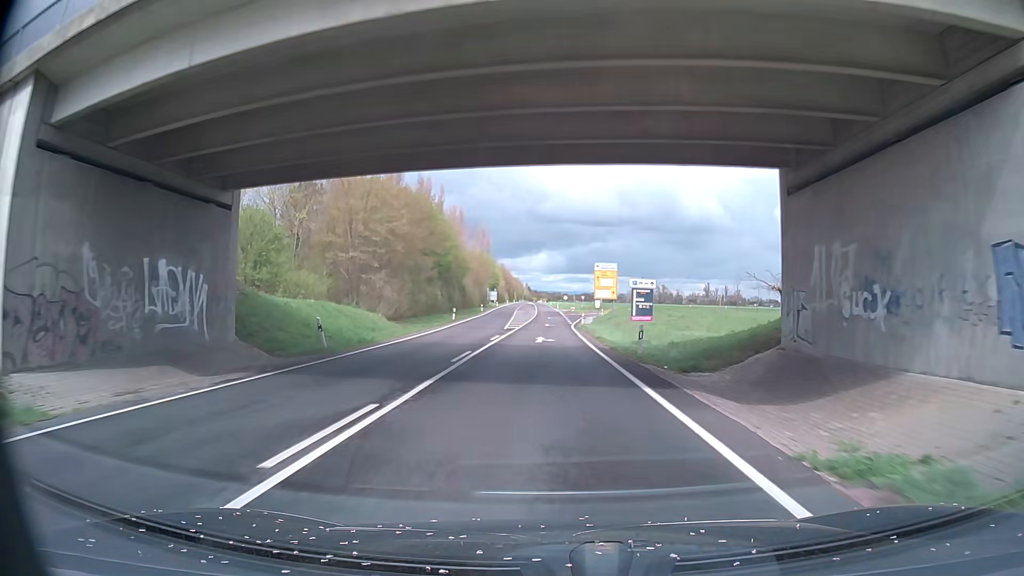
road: secondary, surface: asphalt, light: Day
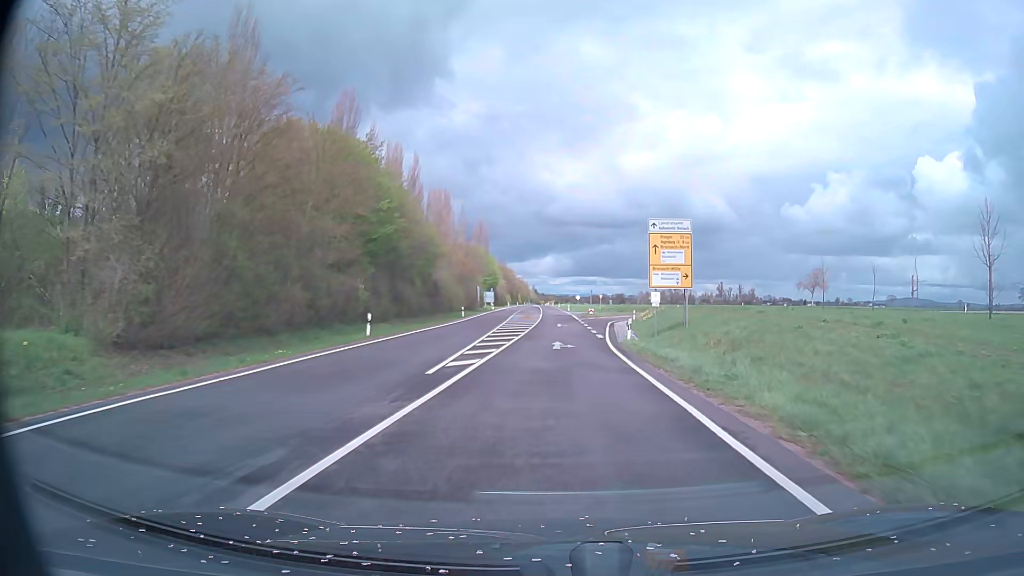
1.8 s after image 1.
(-0.6, +29.3) m; 0°
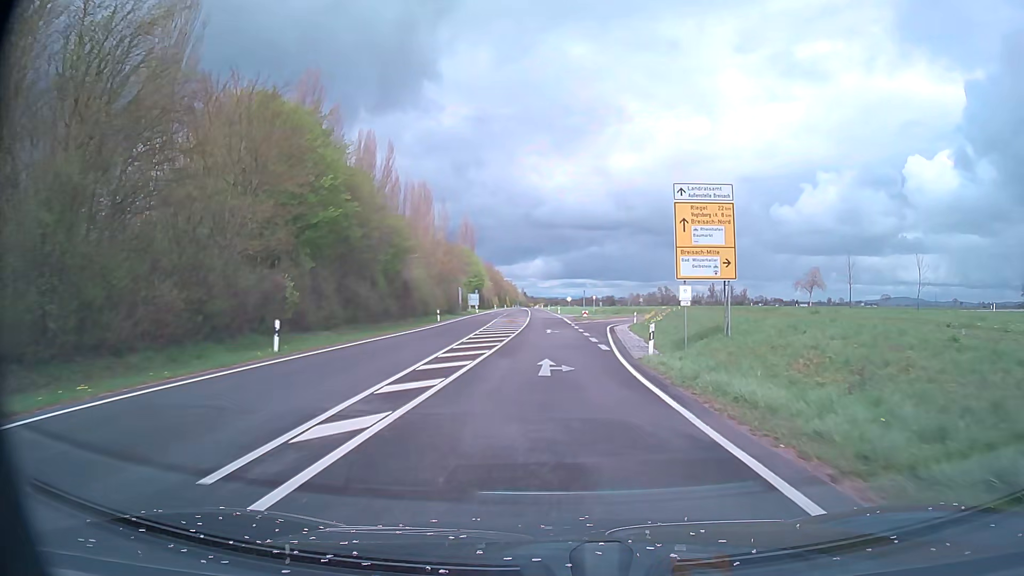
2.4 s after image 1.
(0.0, +9.0) m; +1°
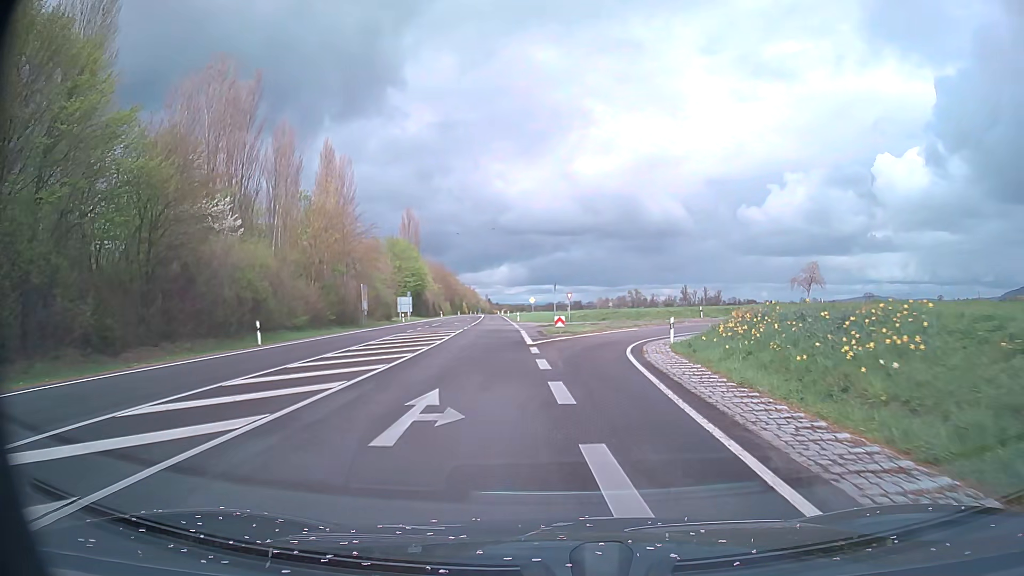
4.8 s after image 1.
(+1.0, +32.4) m; +3°
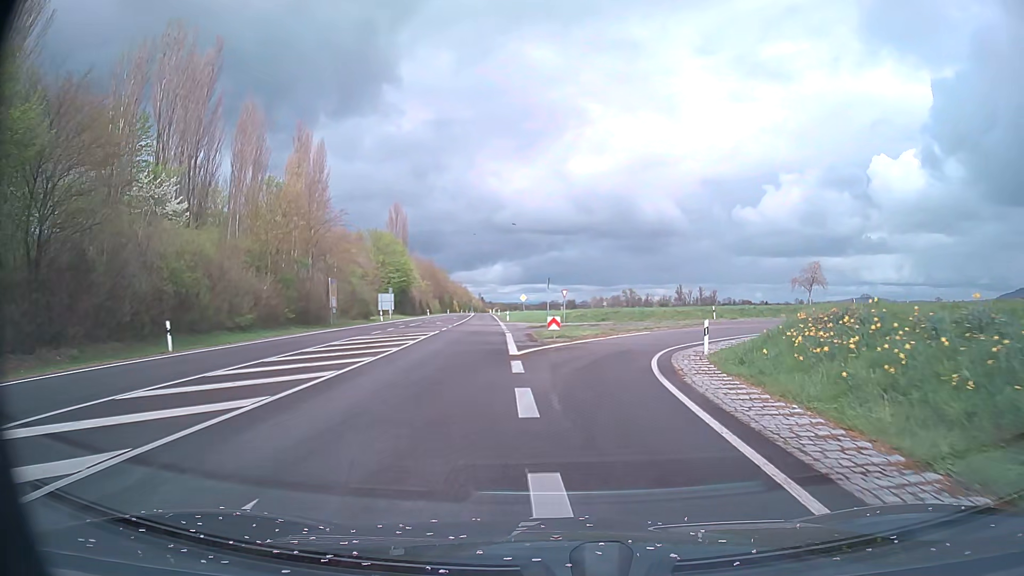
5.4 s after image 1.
(0.0, +7.2) m; +1°
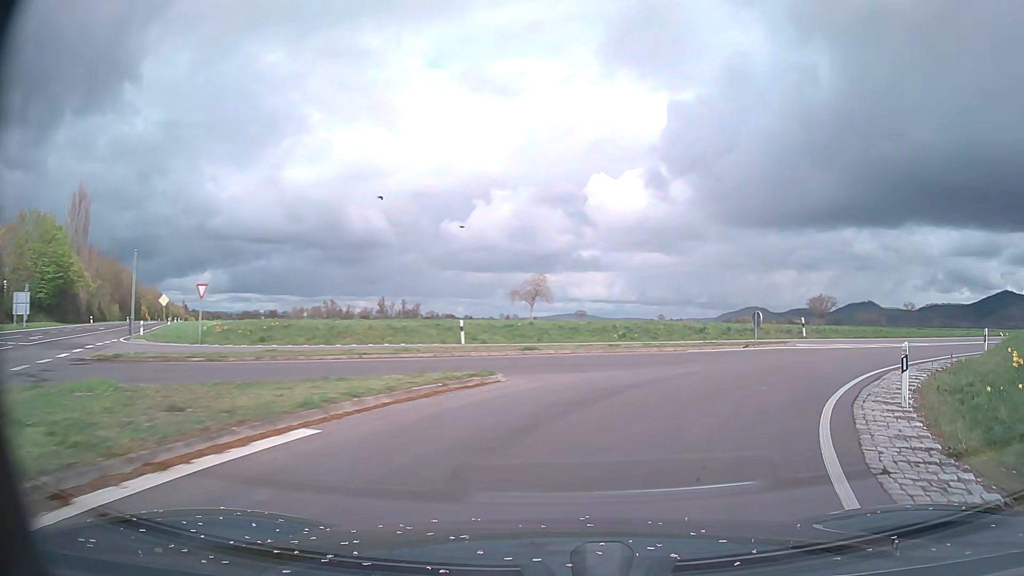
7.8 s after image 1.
(+2.9, +24.4) m; +25°
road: secondary_link
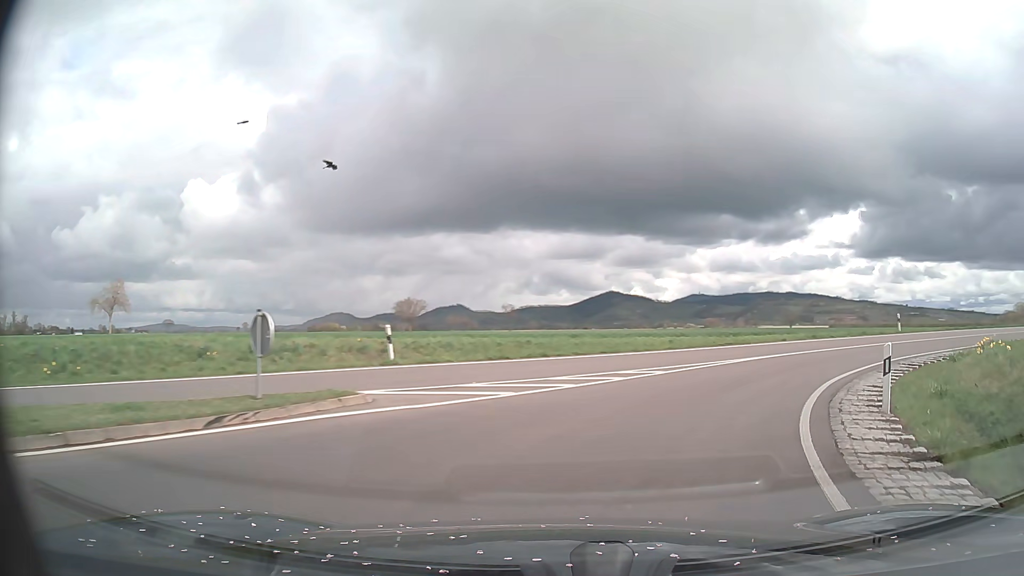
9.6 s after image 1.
(+4.8, +15.0) m; +35°
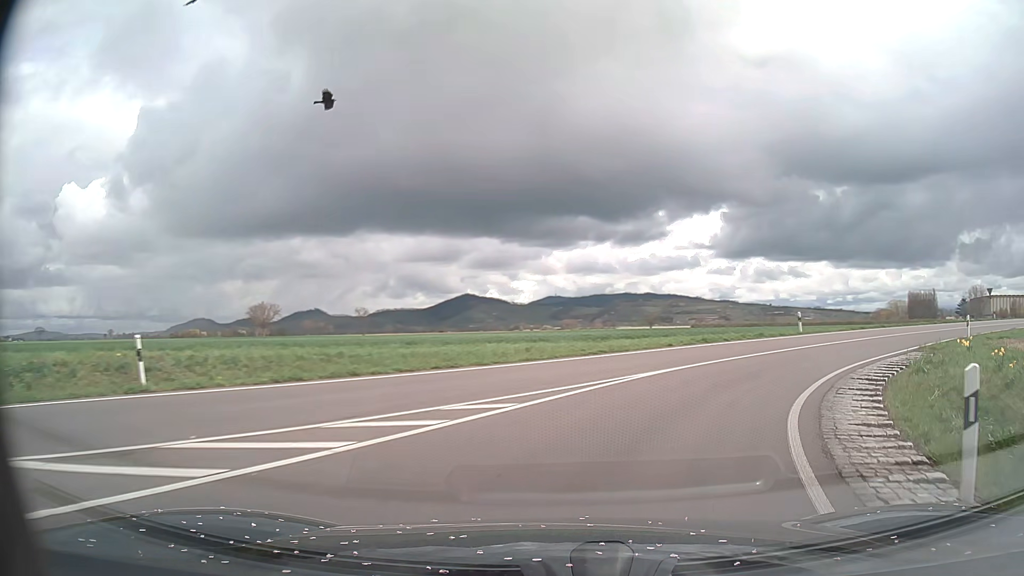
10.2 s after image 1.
(+0.6, +5.6) m; +13°
